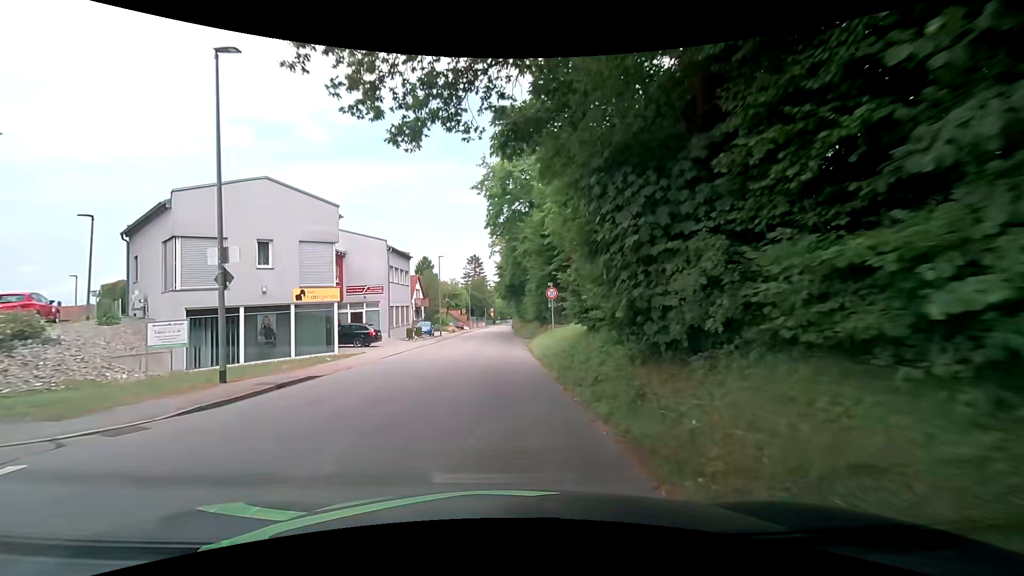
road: tertiary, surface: asphalt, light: Day
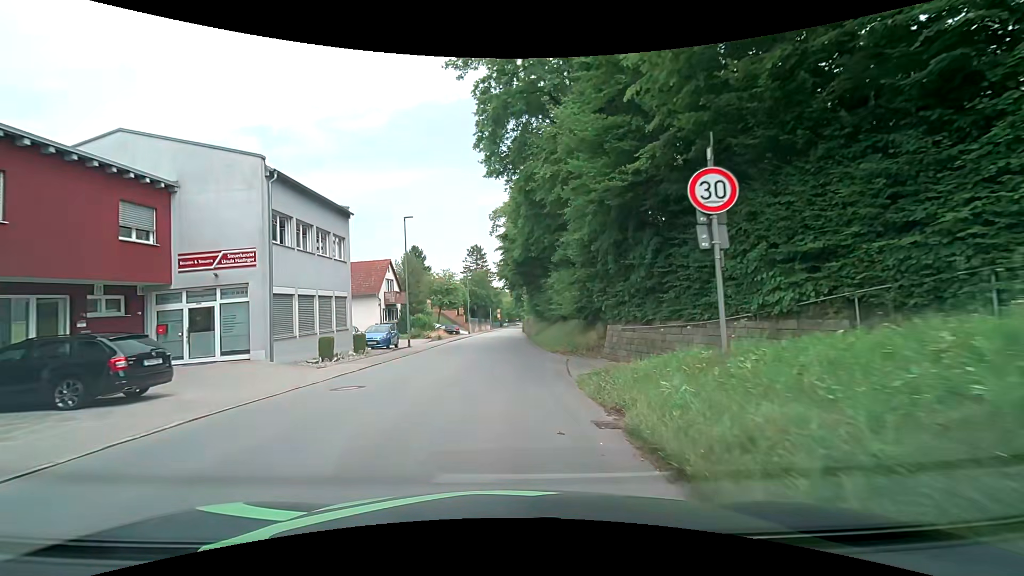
(-0.2, +20.4) m; -2°
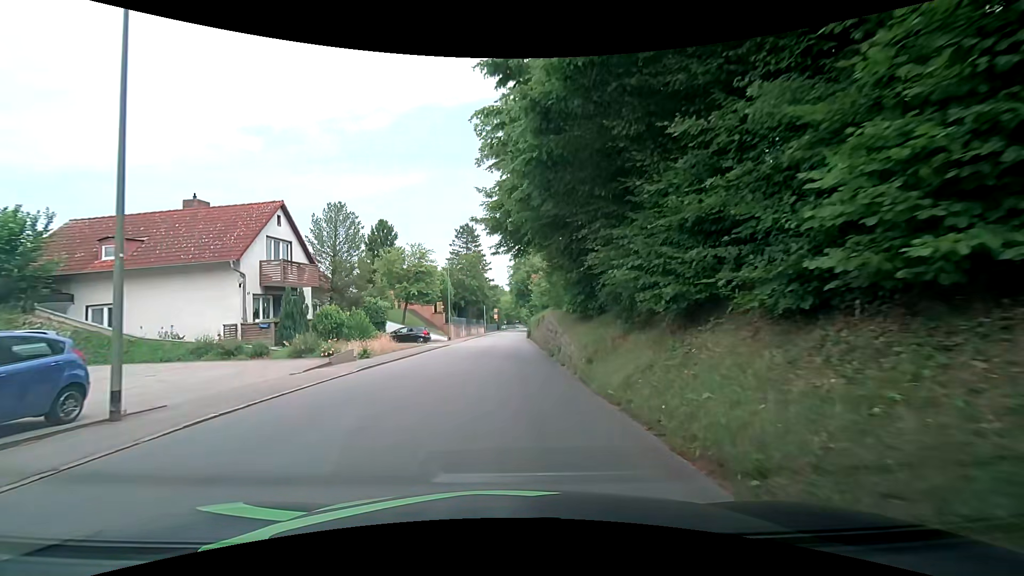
(+0.2, +23.4) m; +2°
(0, +10) (-1, +20) (-1, +30) (-1, +40) (-1, +50) (-1, +60) (-1, +70) (-1, +80) (-1, +90) (0, +100) m
